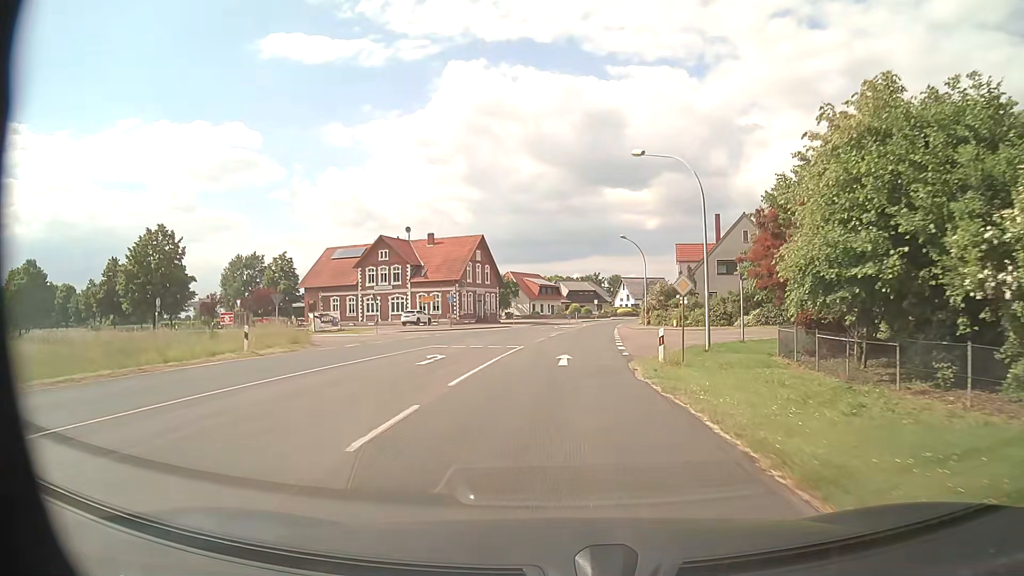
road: secondary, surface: asphalt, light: Day
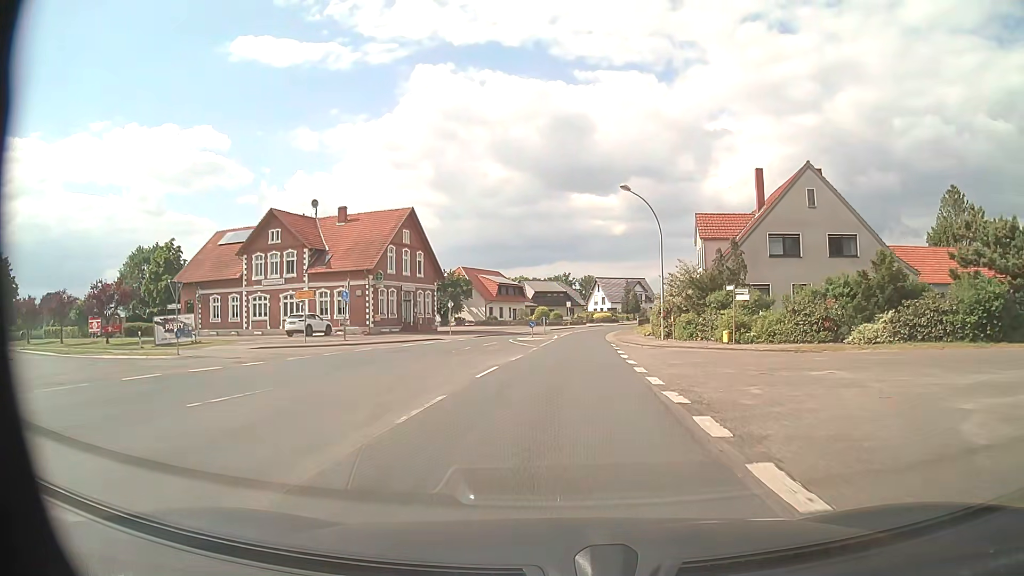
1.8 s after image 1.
(+0.4, +24.2) m; +2°
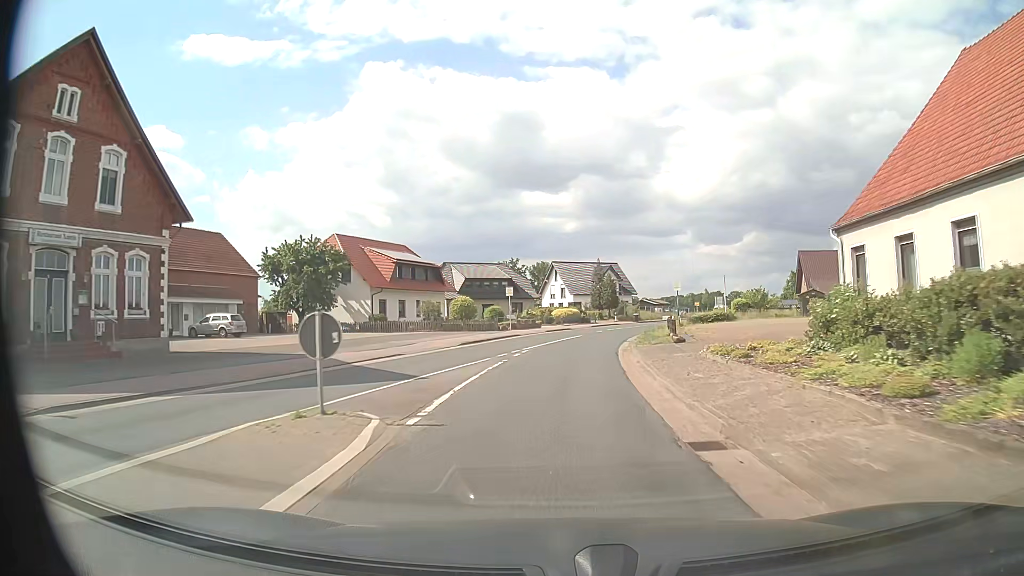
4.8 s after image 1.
(+1.6, +40.2) m; +5°
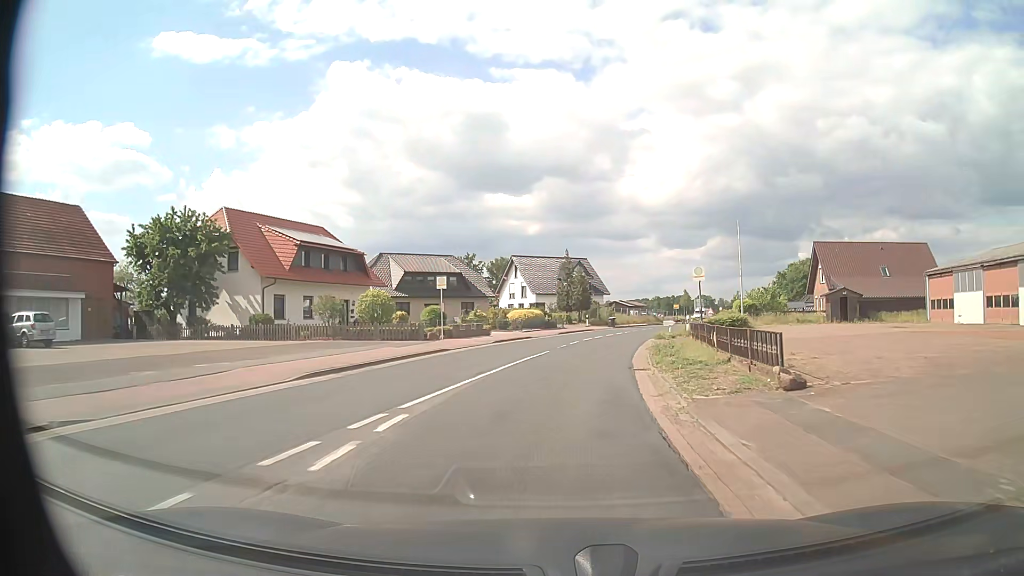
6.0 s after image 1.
(+0.3, +16.1) m; +3°
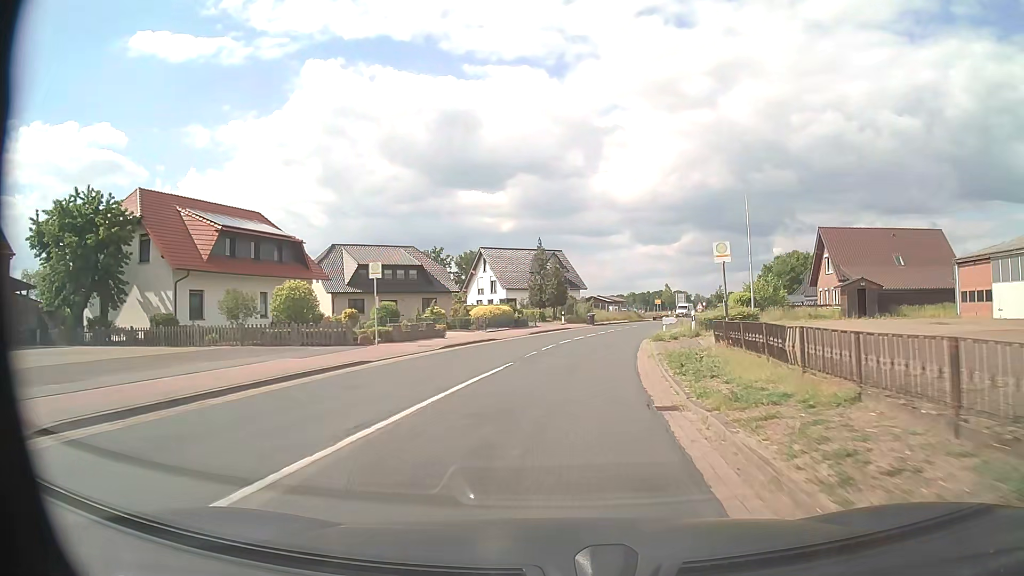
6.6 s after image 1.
(+0.2, +8.0) m; +2°
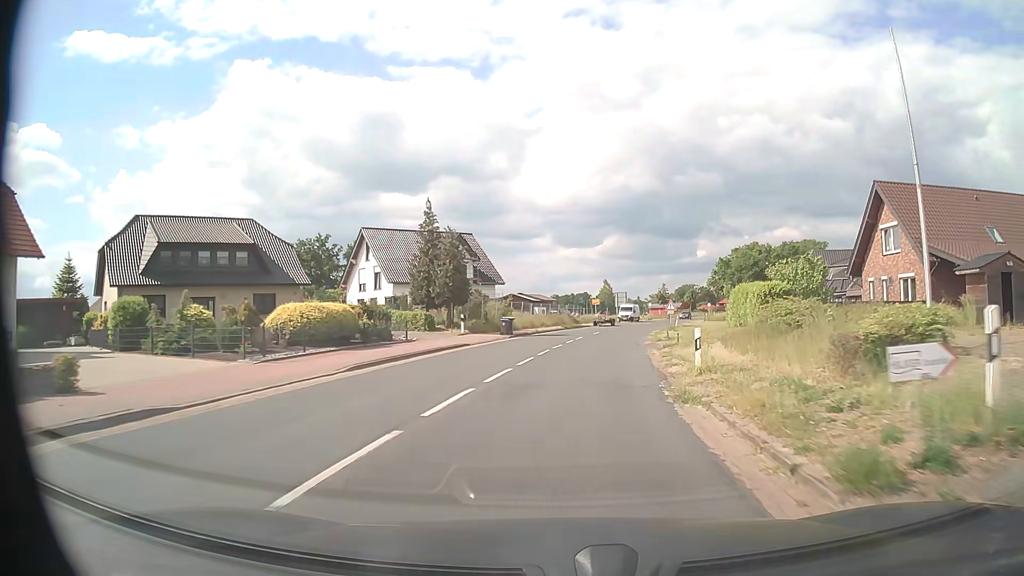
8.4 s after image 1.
(+1.5, +24.1) m; +7°
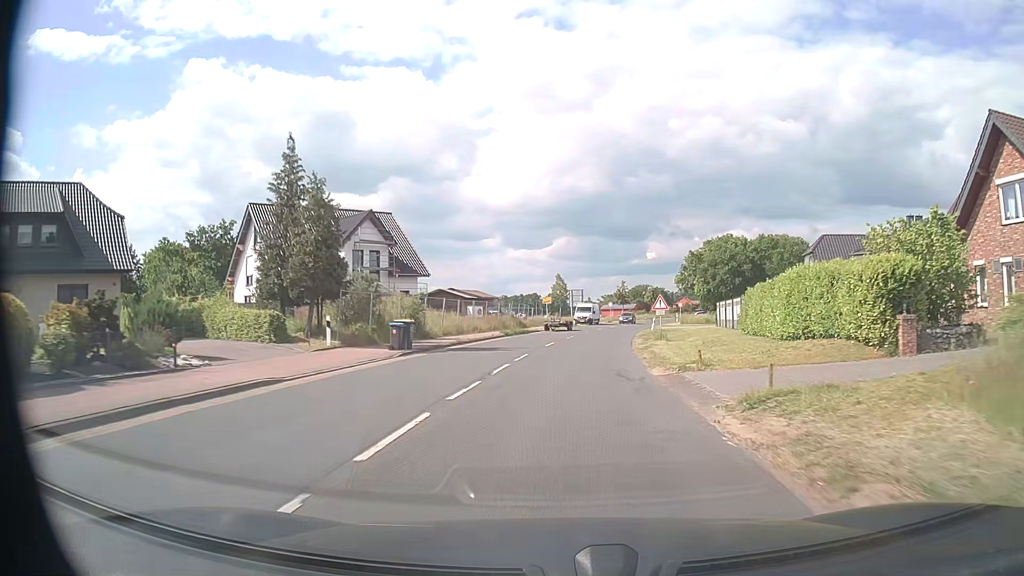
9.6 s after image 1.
(+0.6, +16.1) m; +4°
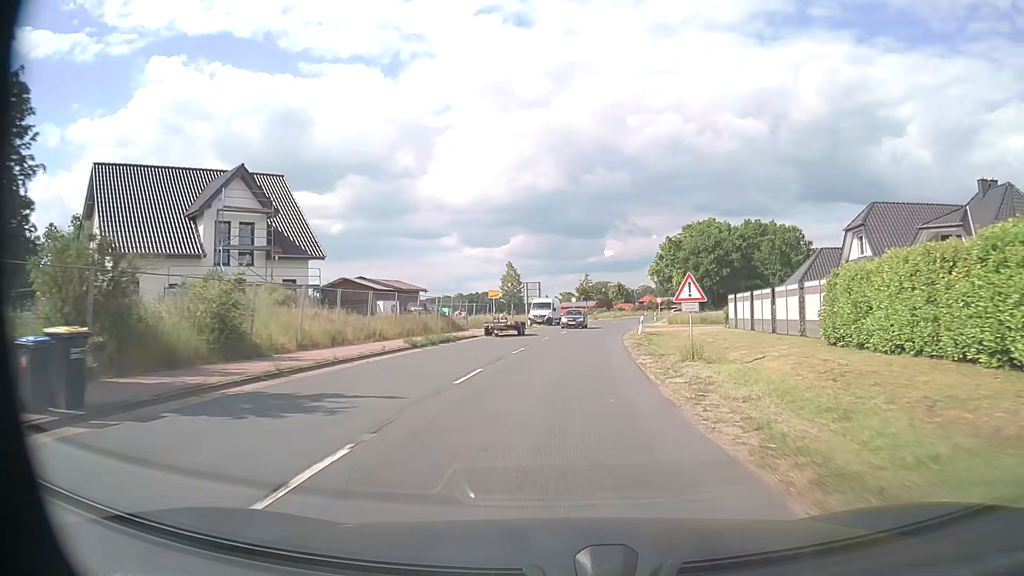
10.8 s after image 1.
(+0.6, +16.1) m; +4°
(0, +10) (+1, +20) (+2, +30) (+3, +40) (+4, +50) (+5, +60) (+7, +70) (+8, +79) (+10, +89) (+13, +99) m
